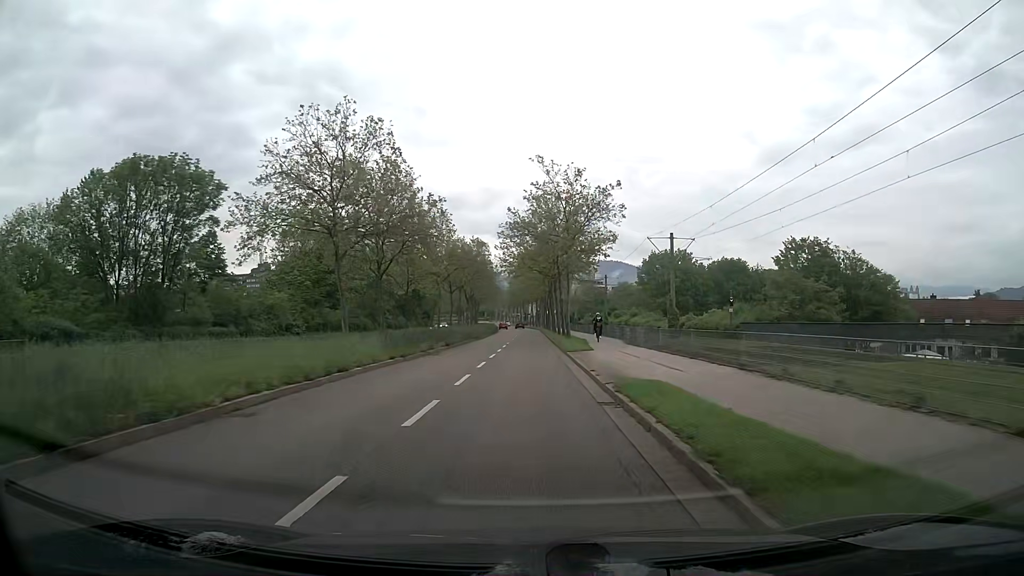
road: secondary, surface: asphalt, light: Day
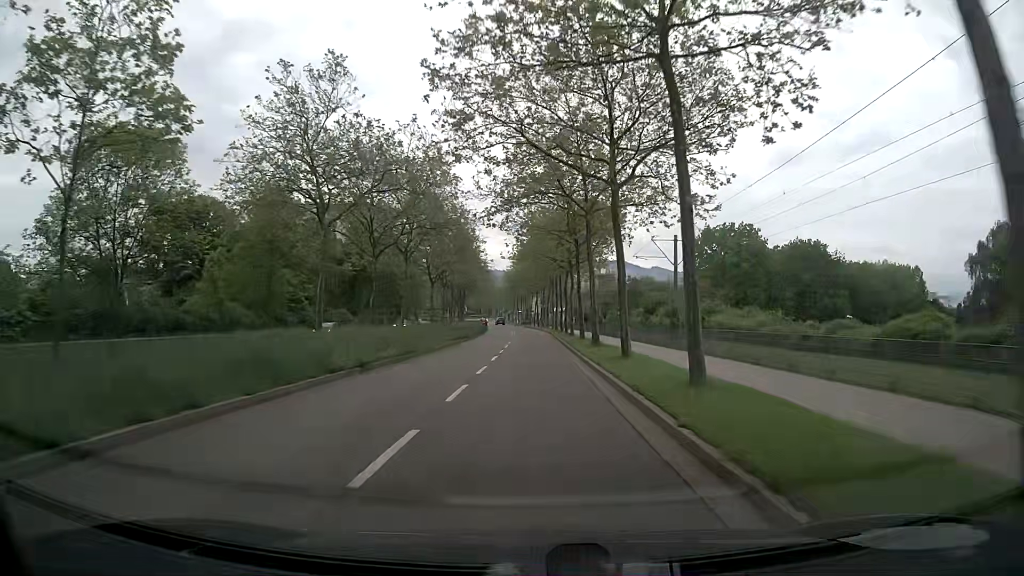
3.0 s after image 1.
(+0.2, +39.6) m; 0°
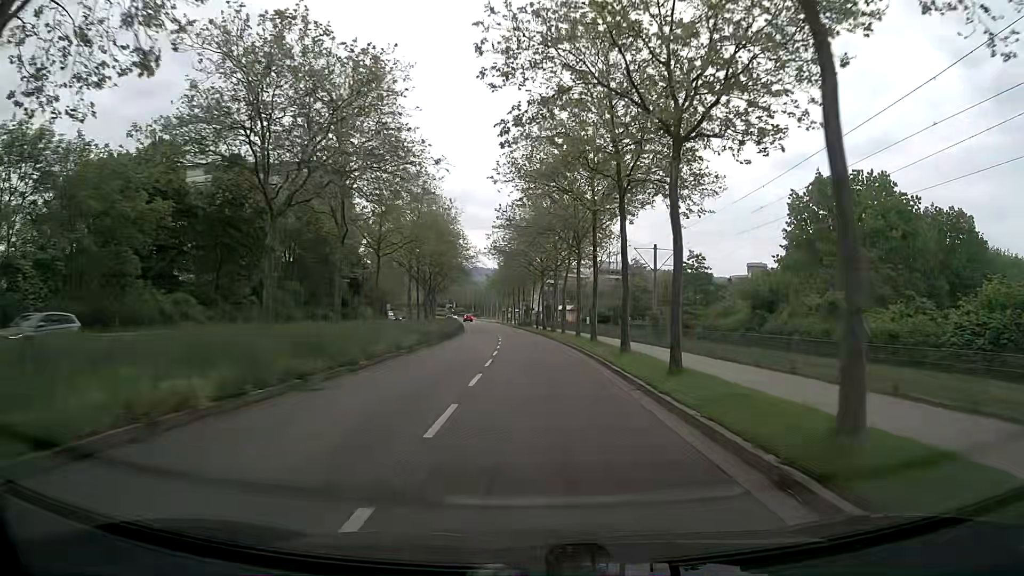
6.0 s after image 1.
(-0.1, +39.7) m; 0°
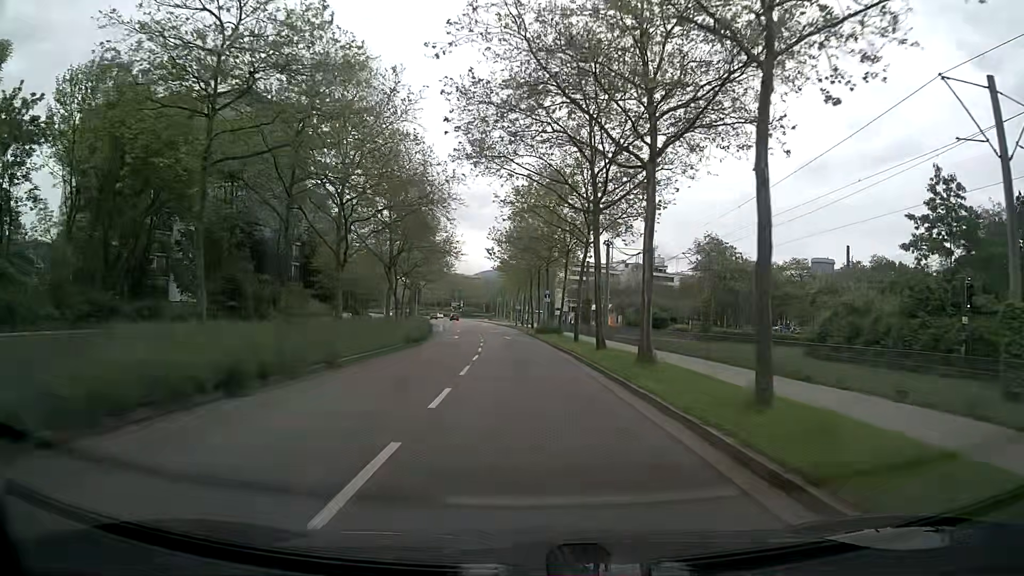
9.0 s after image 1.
(-0.4, +39.6) m; -2°
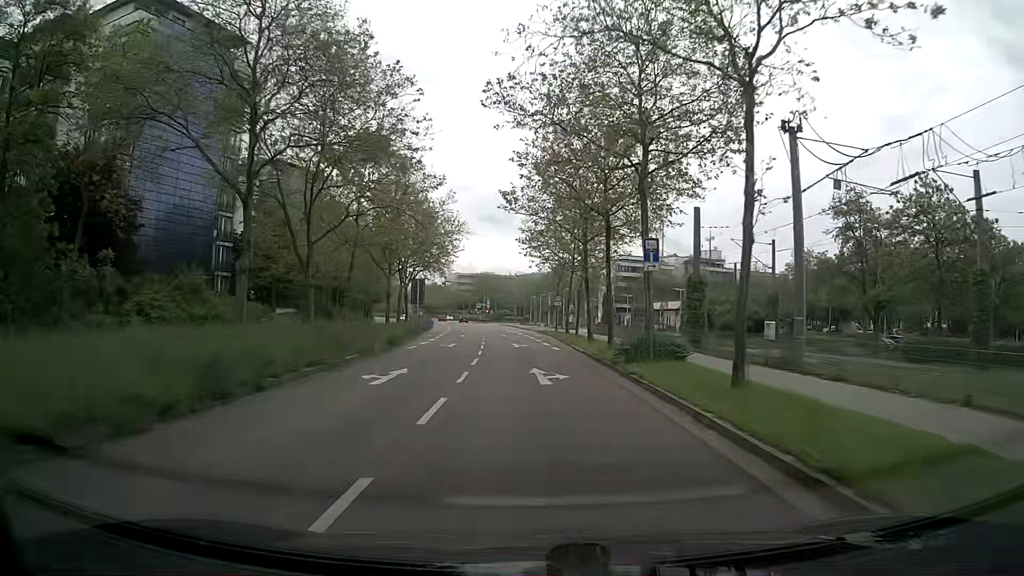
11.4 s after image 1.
(-0.6, +31.7) m; -2°
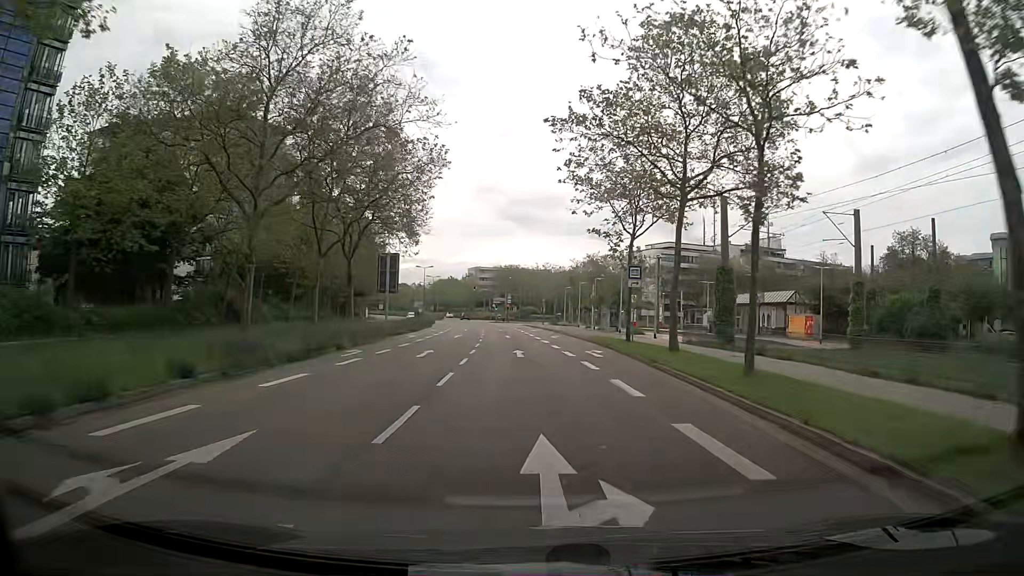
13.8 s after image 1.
(-0.8, +31.5) m; -2°
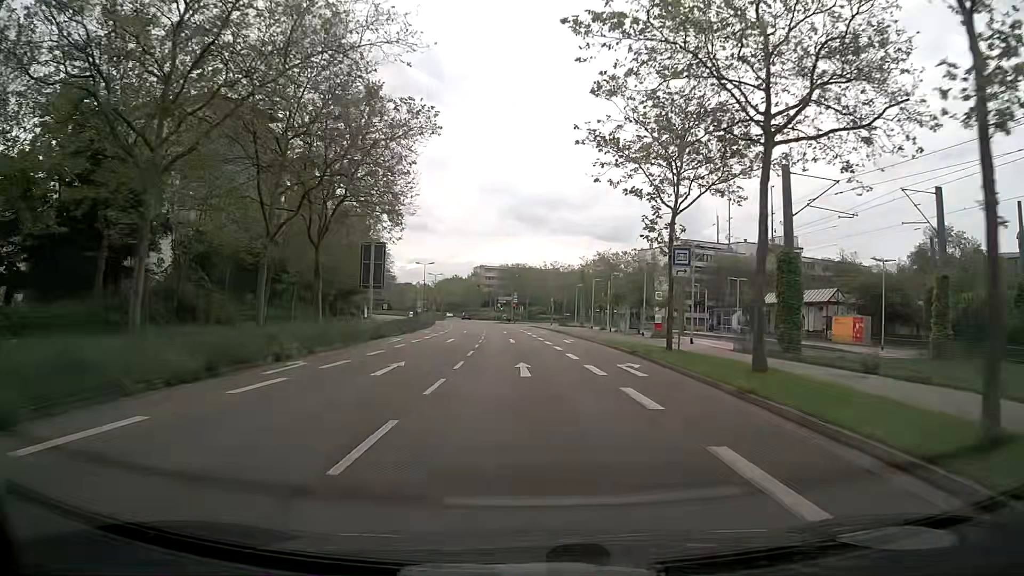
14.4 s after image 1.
(-0.1, +7.6) m; -1°
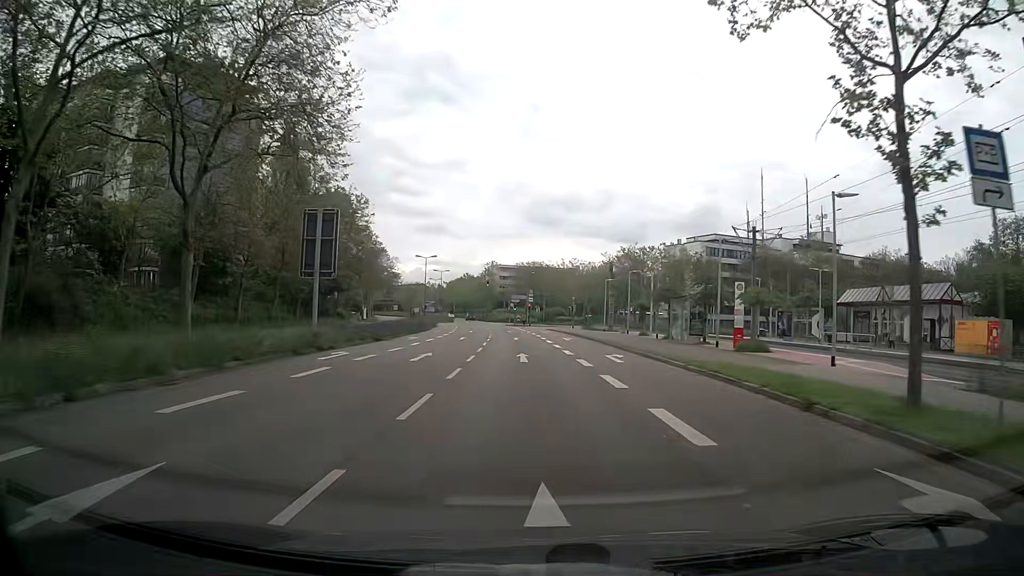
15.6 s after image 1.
(0.0, +14.6) m; 0°
(0, +10) (0, +20) (-1, +30) (-2, +40) (-3, +50) (-4, +60) (-6, +70) (-7, +80) (-8, +89) (-9, +99) m
